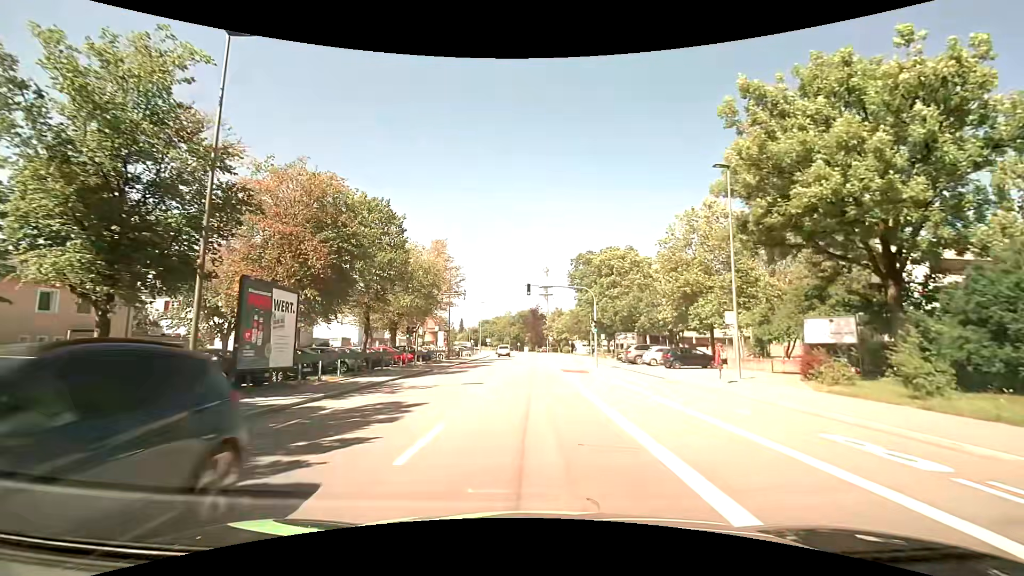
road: tertiary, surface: asphalt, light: Day
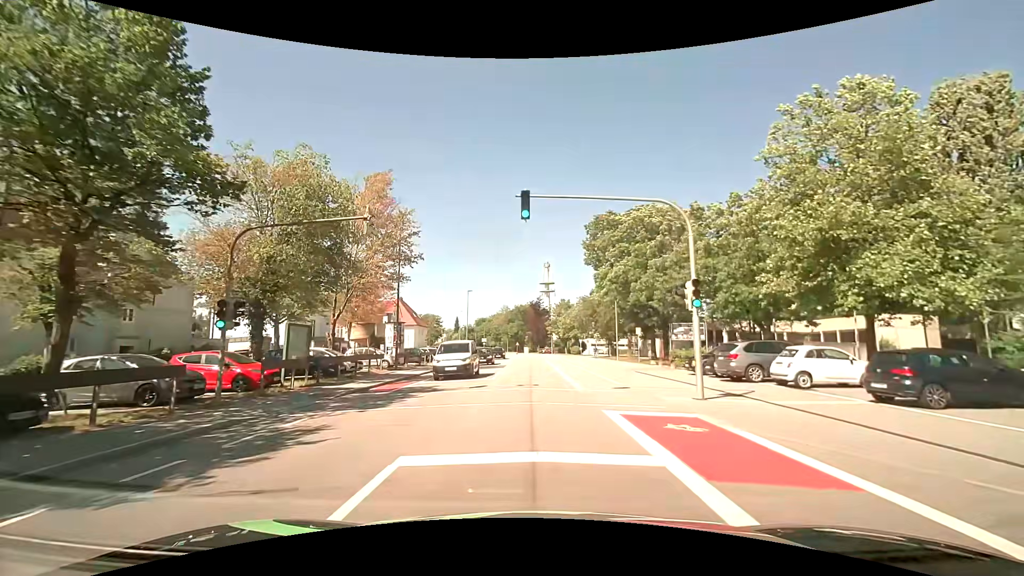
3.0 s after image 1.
(0.0, +21.8) m; 0°
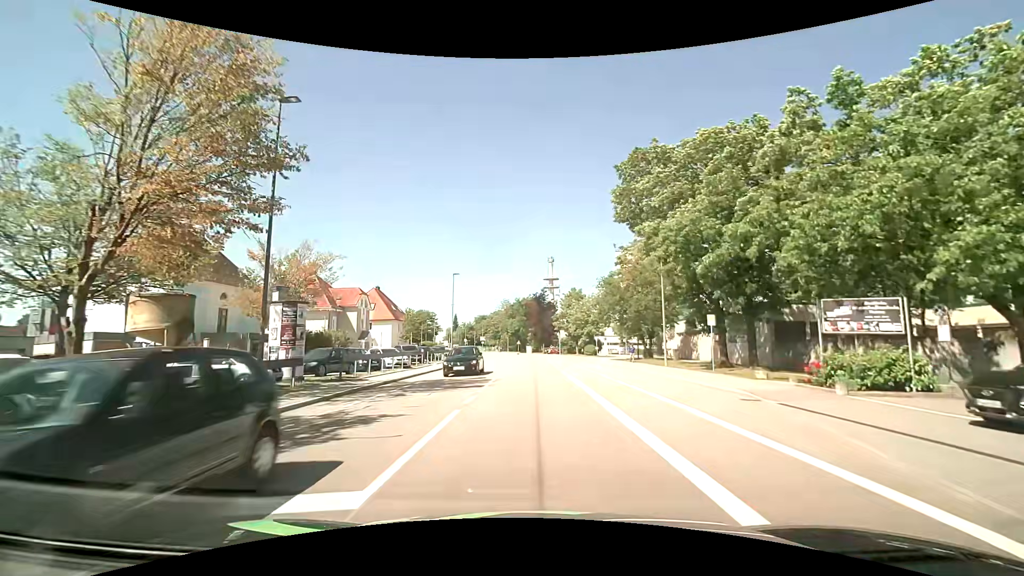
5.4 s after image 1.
(0.0, +17.3) m; -1°
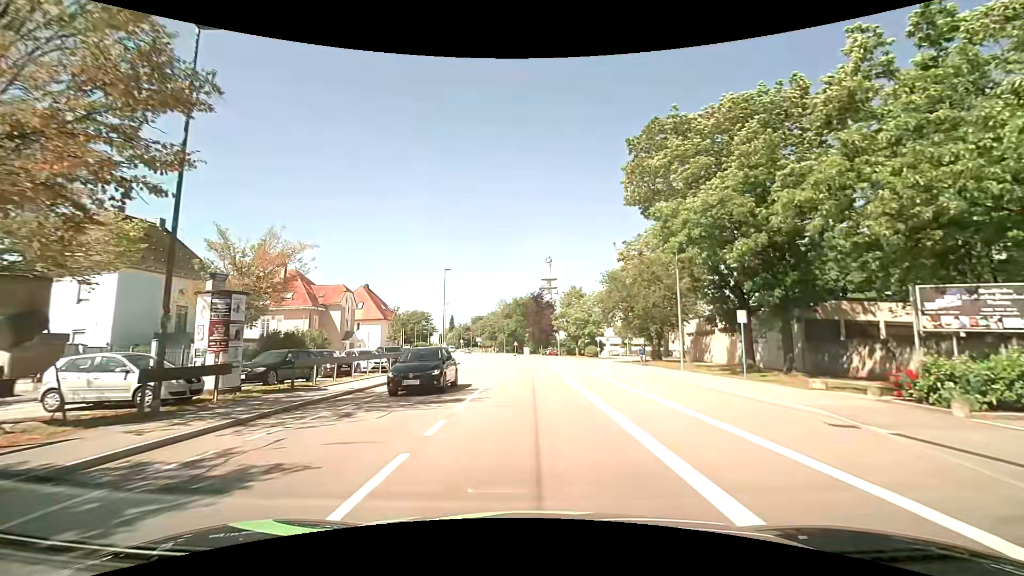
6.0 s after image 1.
(+0.1, +4.3) m; +1°
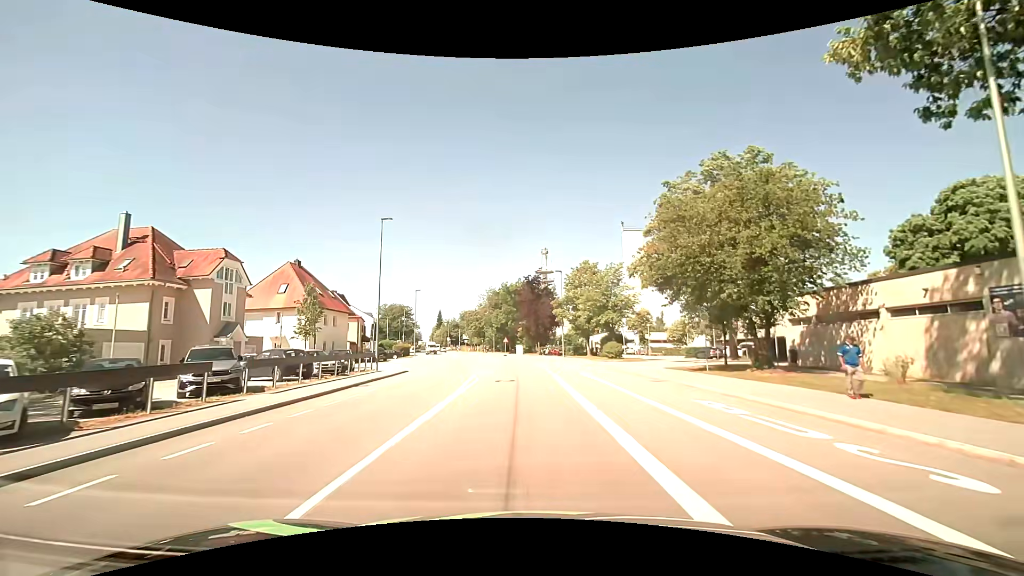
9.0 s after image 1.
(+0.1, +21.7) m; 0°
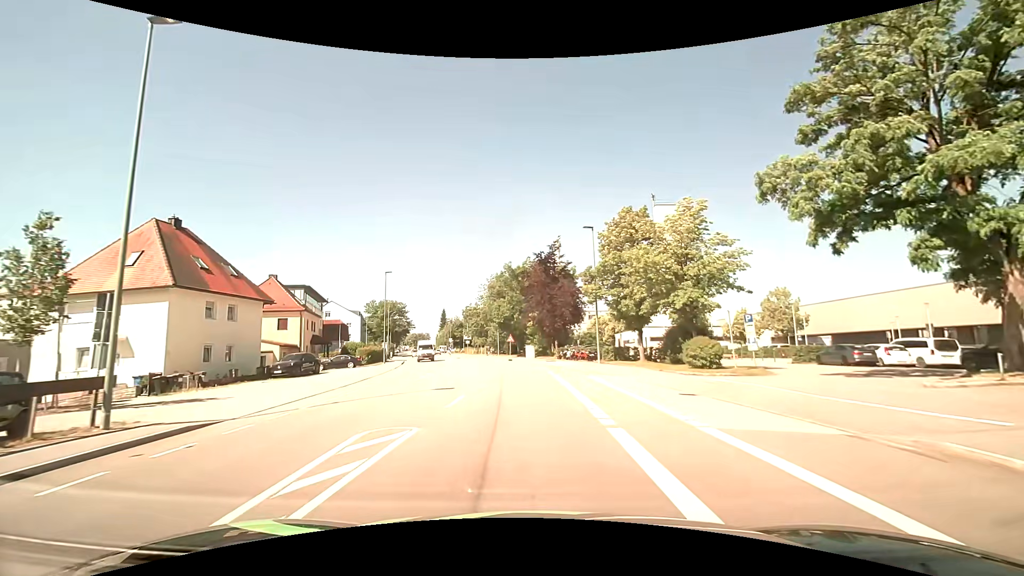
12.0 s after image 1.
(-0.2, +21.7) m; 0°
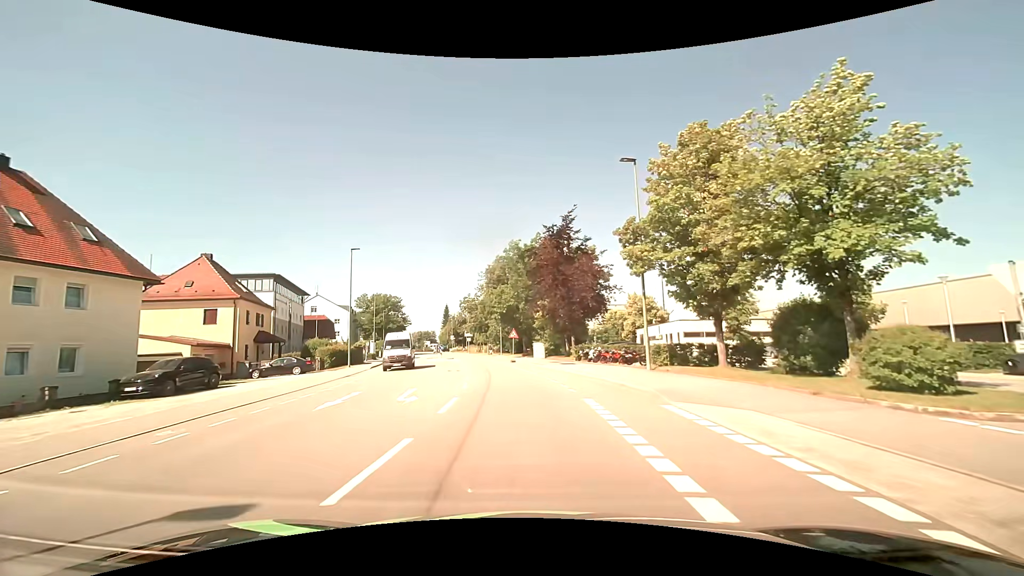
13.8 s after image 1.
(-0.4, +13.1) m; -3°
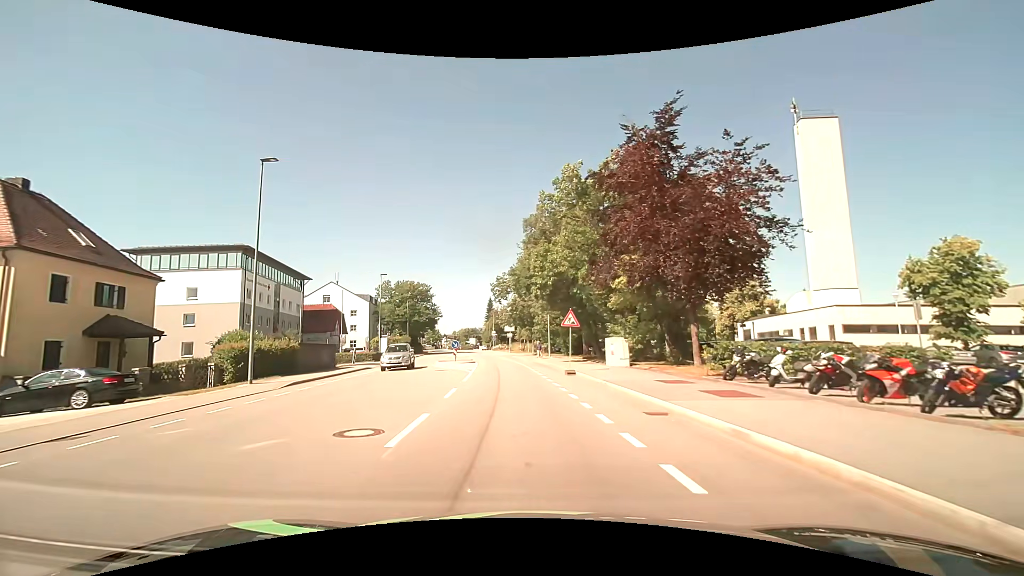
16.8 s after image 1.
(-0.8, +21.9) m; -5°
(0, +10) (-1, +20) (-1, +30) (-2, +40) (-4, +50) (-5, +60) (-6, +70) (-8, +80) (-9, +89) (-10, +99) m
